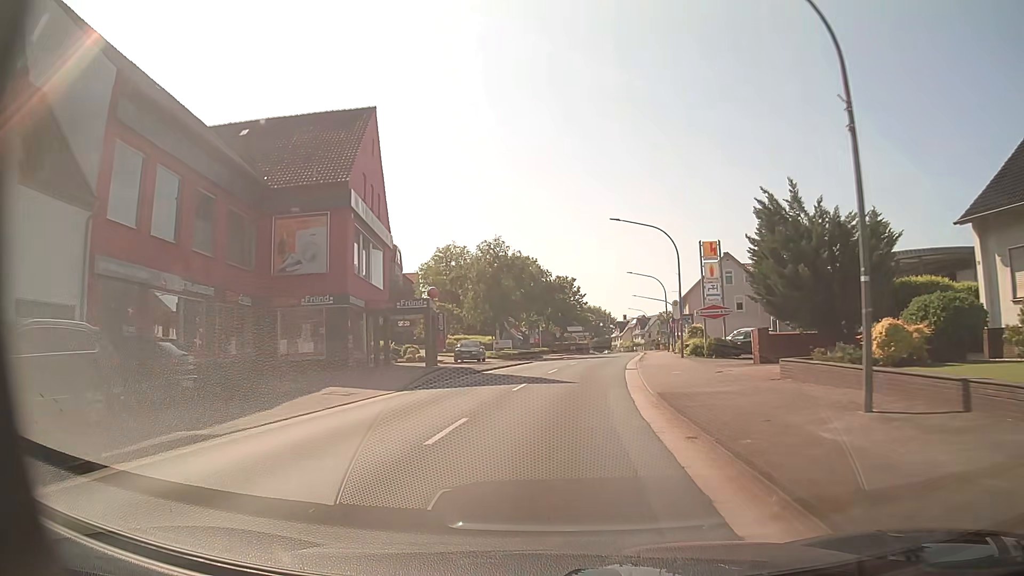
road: primary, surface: asphalt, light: Day
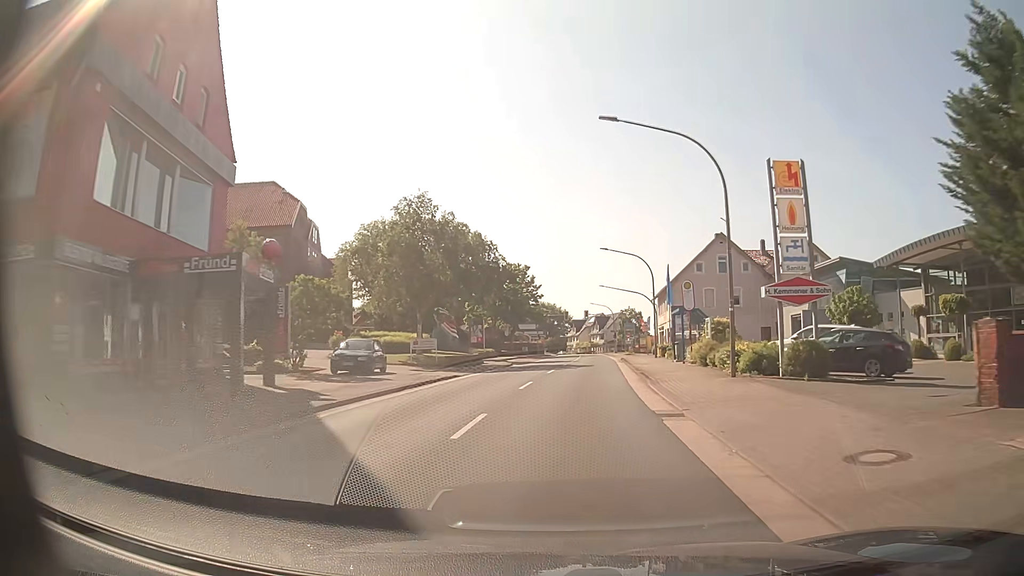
(+0.6, +17.6) m; +4°
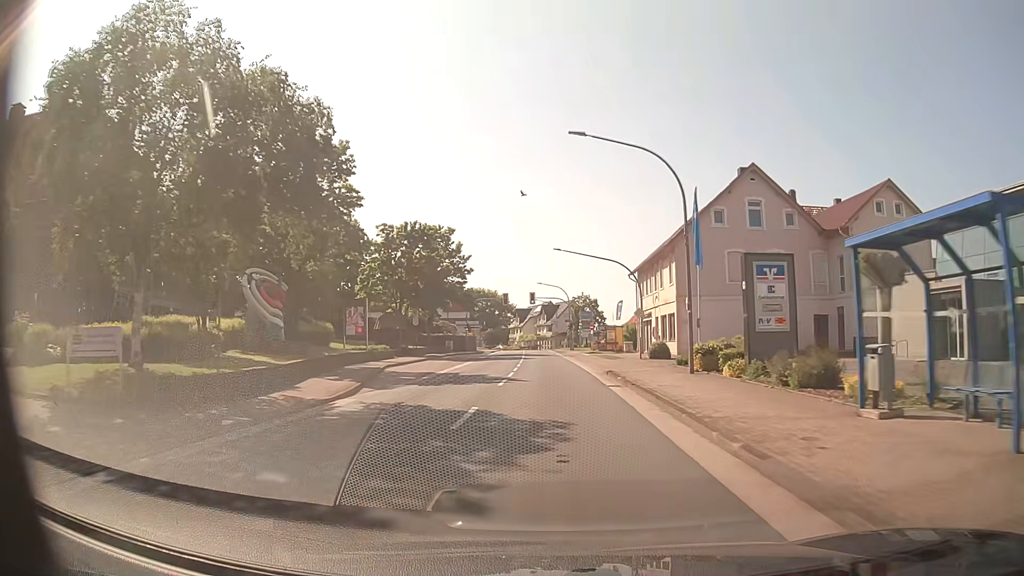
(+1.3, +26.5) m; +5°
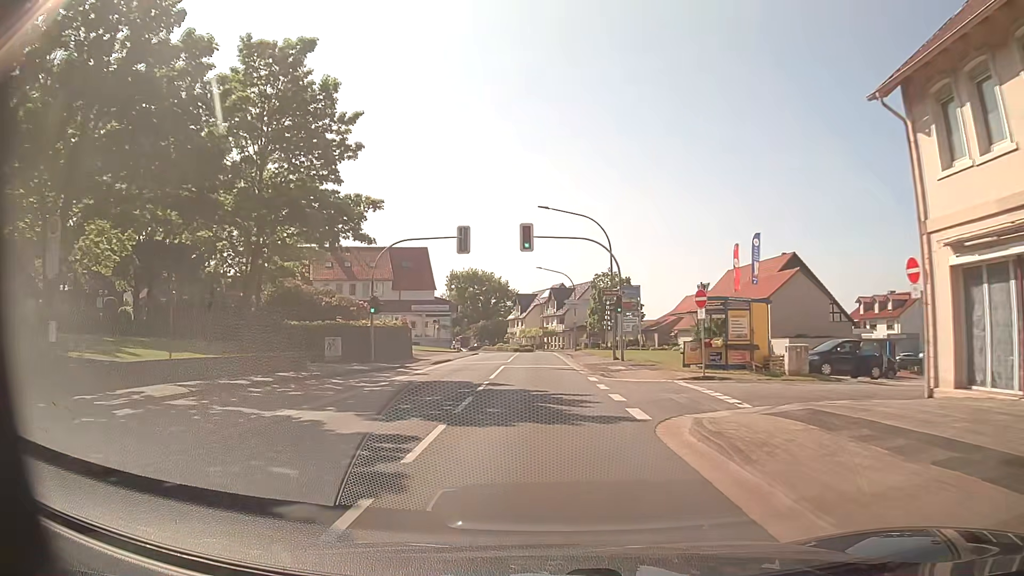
(-0.4, +44.0) m; -1°
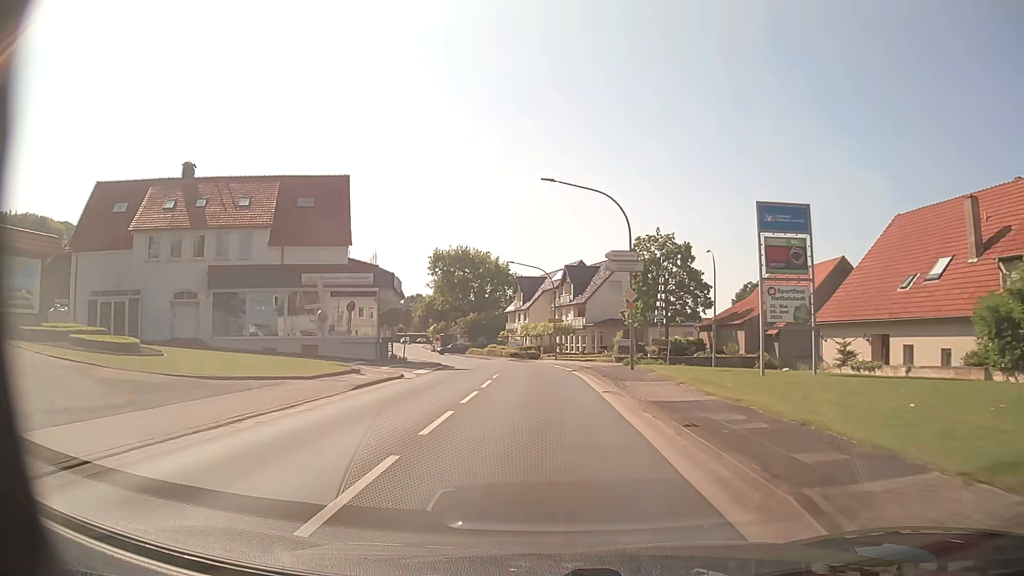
(-0.5, +35.8) m; -1°
